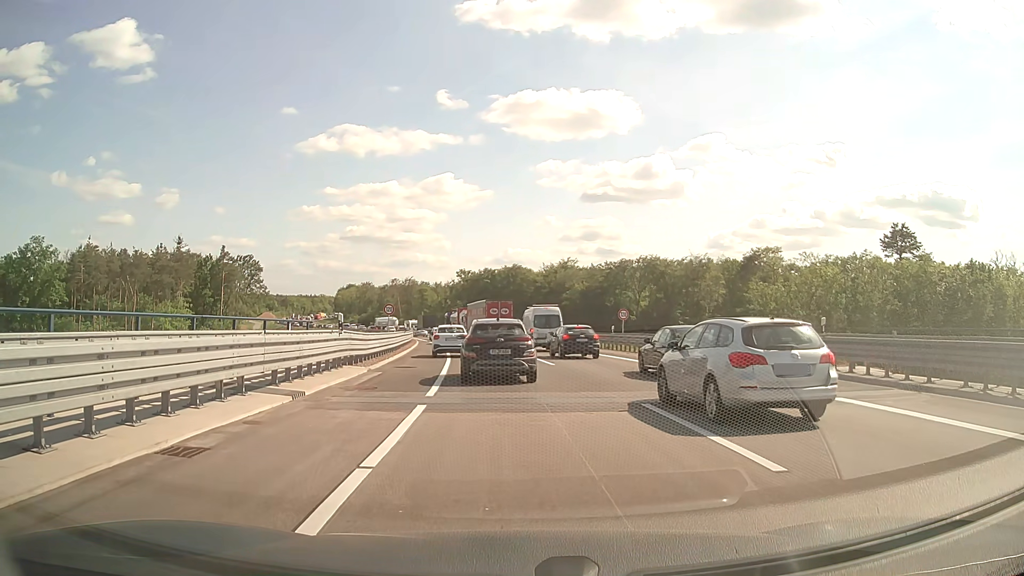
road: motorway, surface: asphalt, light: Day
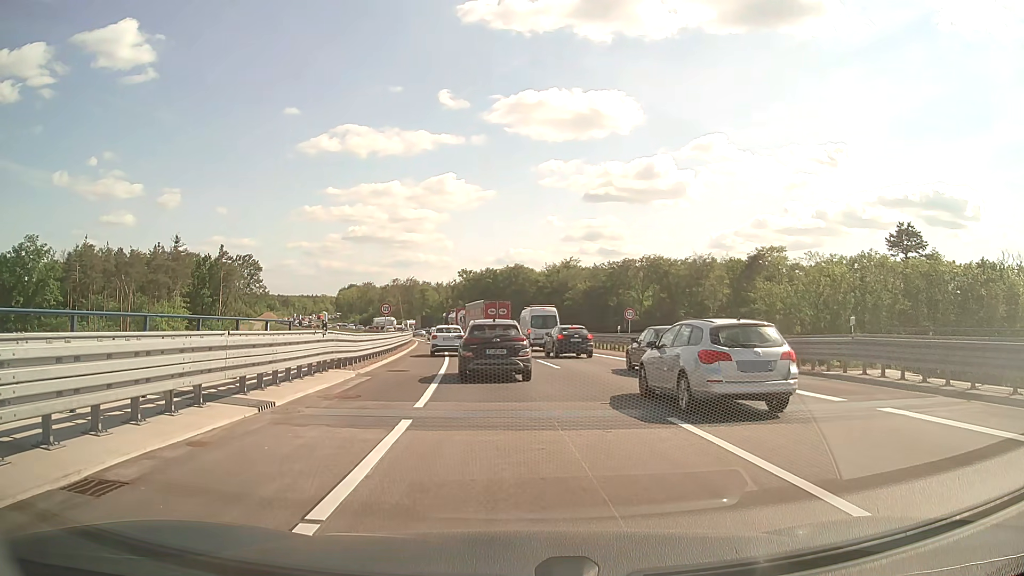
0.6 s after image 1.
(0.0, +1.9) m; 0°
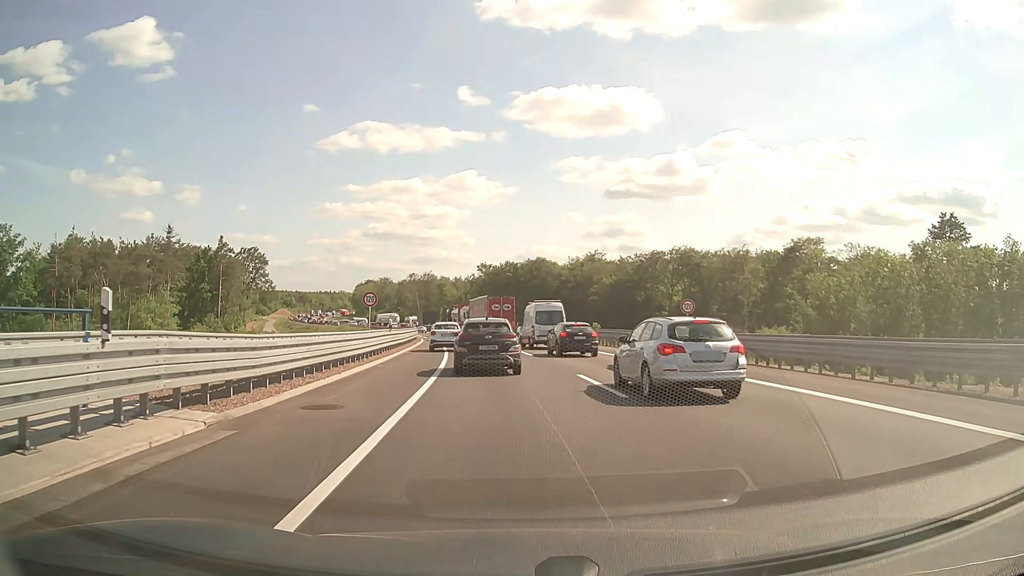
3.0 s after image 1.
(-0.1, +10.8) m; -1°
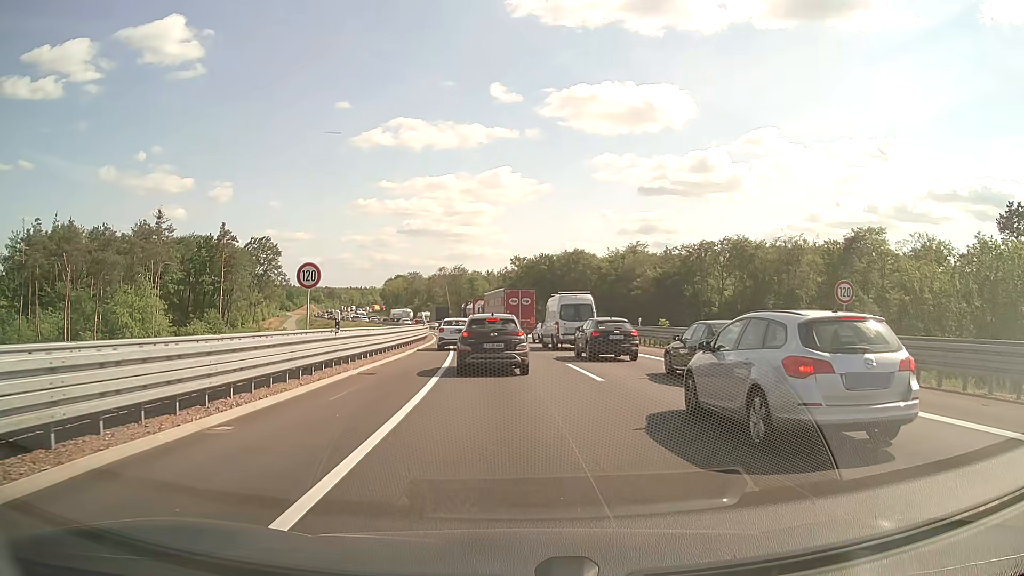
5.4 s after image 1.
(-0.4, +14.8) m; -3°
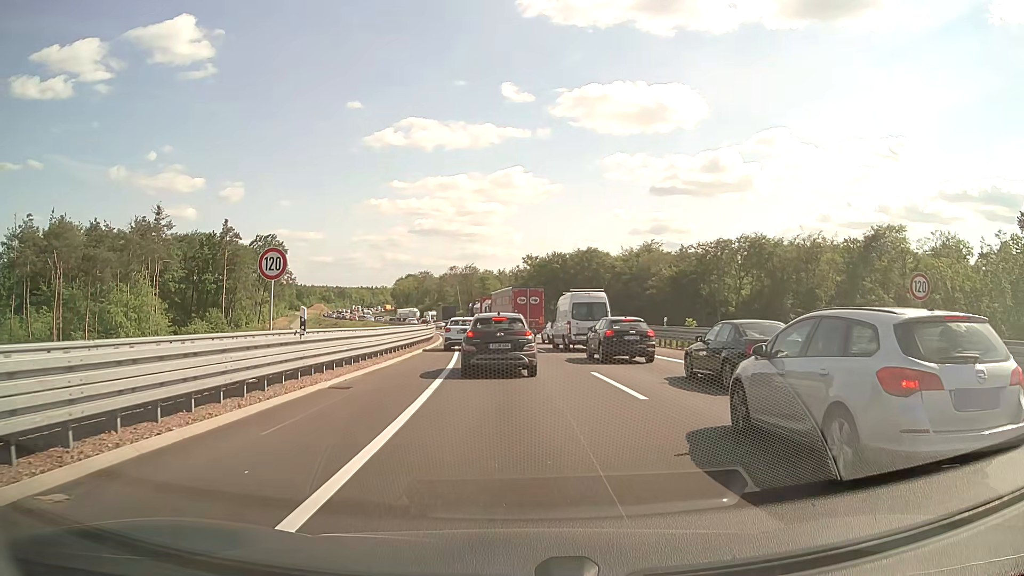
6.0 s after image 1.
(0.0, +3.9) m; -1°
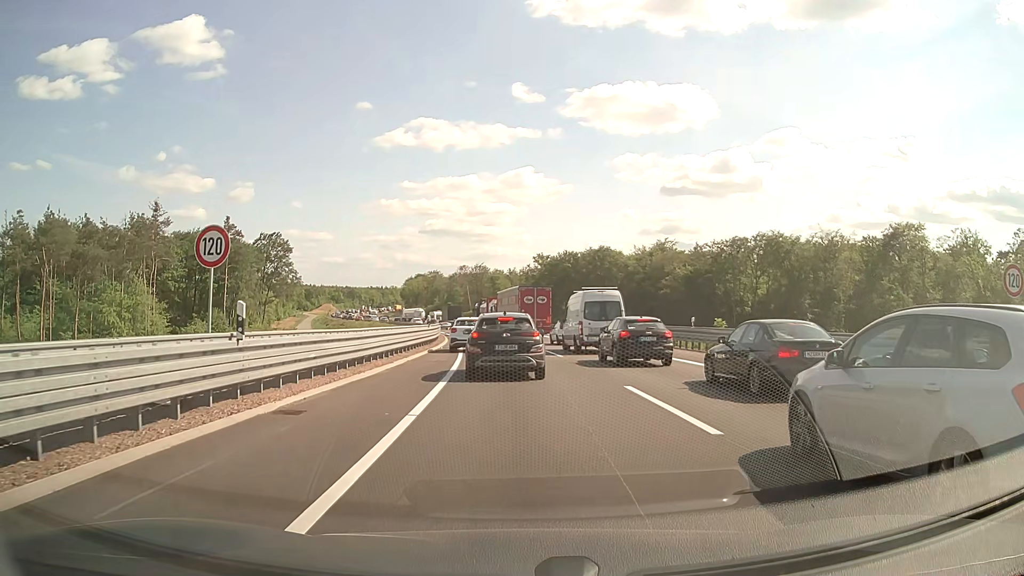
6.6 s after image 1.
(0.0, +3.8) m; -1°
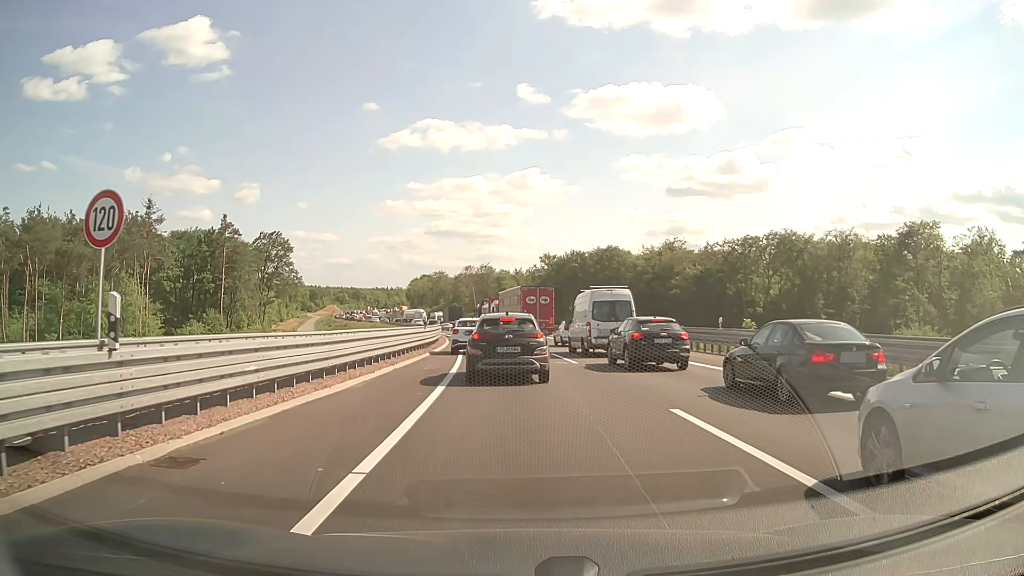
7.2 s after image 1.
(0.0, +3.7) m; 0°
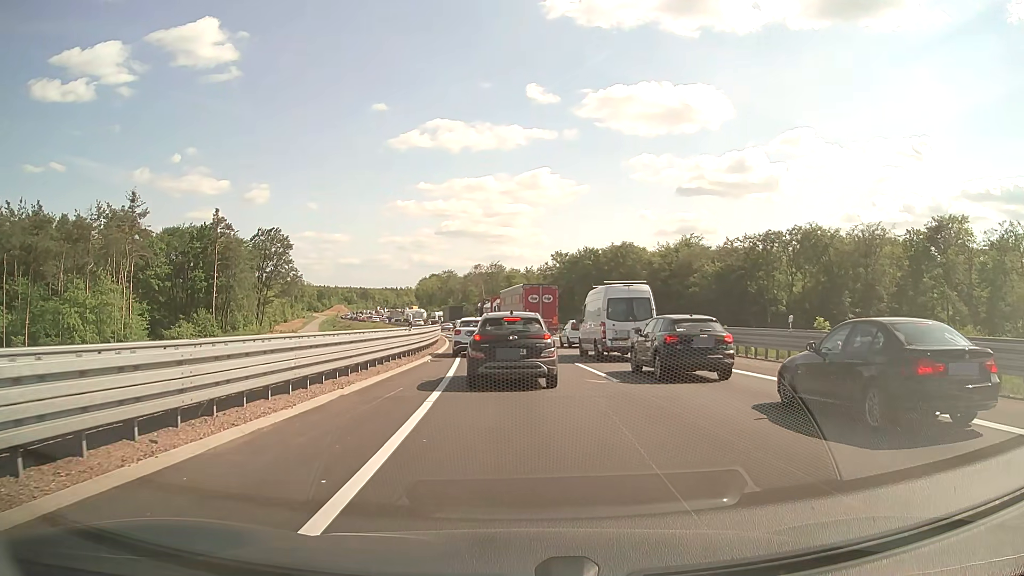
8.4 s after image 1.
(-0.1, +7.0) m; -1°
(0, +10) (0, +20) (-1, +30) (-2, +40) (-3, +50) (-4, +60) (-6, +70) (-8, +79) (-10, +89) (-13, +99) m
